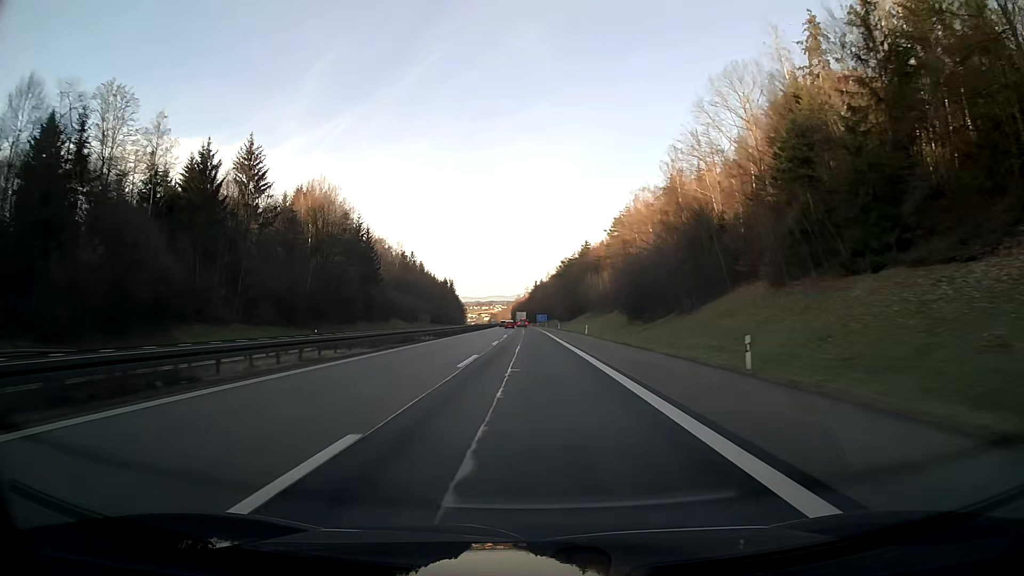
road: motorway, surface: asphalt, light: Day
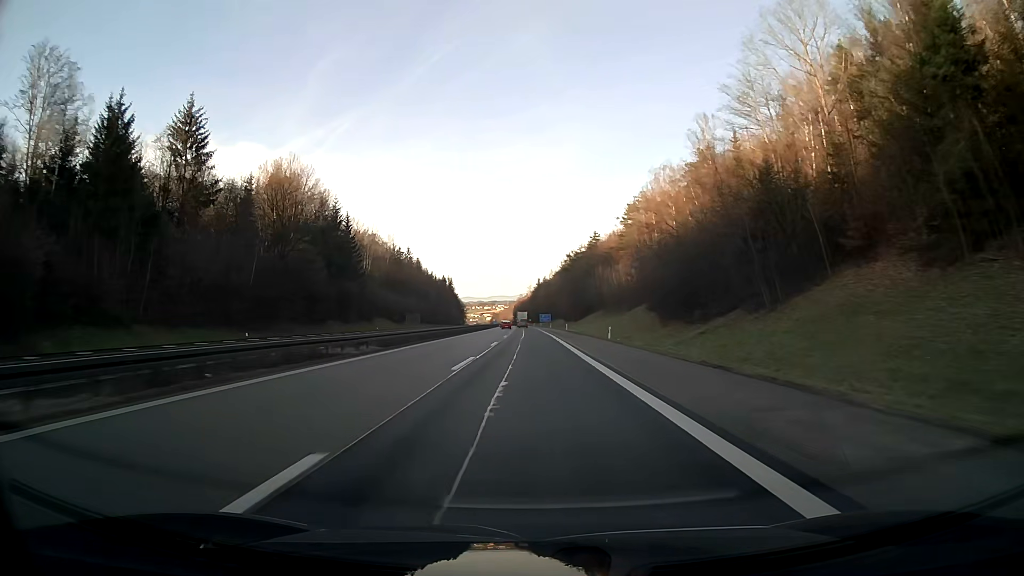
(0.0, +19.1) m; 0°
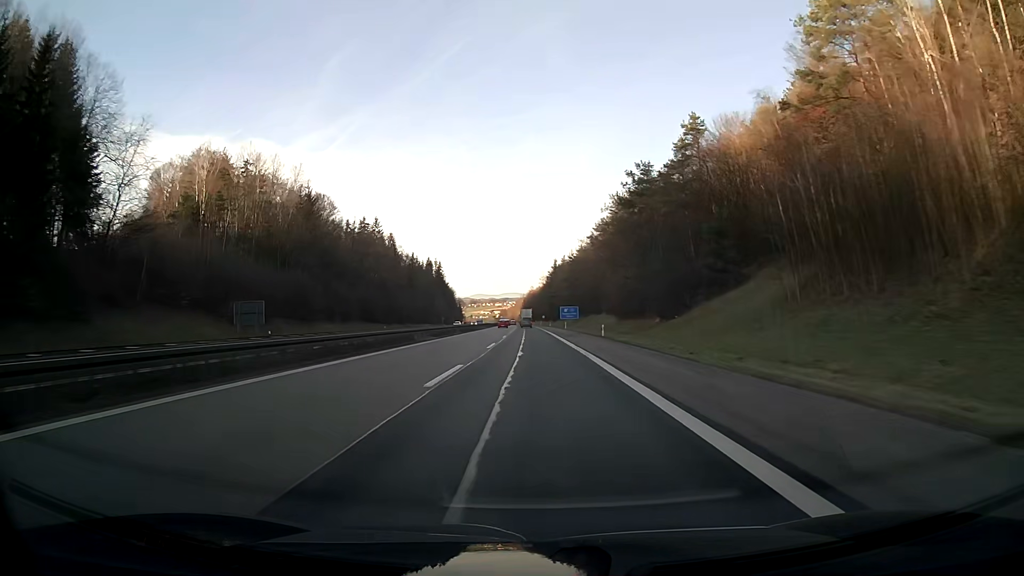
(-0.9, +95.3) m; -1°
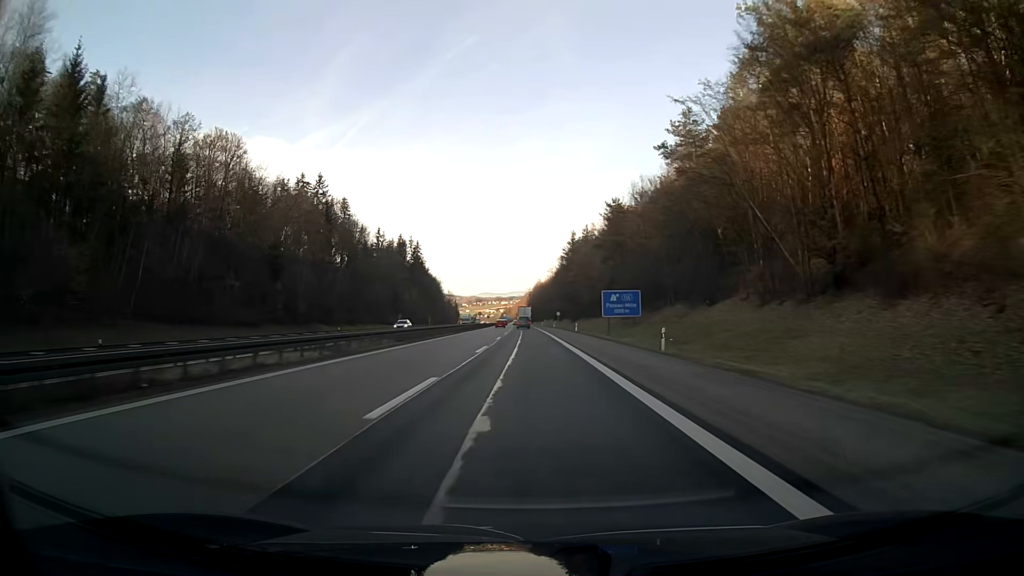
(-0.4, +76.3) m; -1°
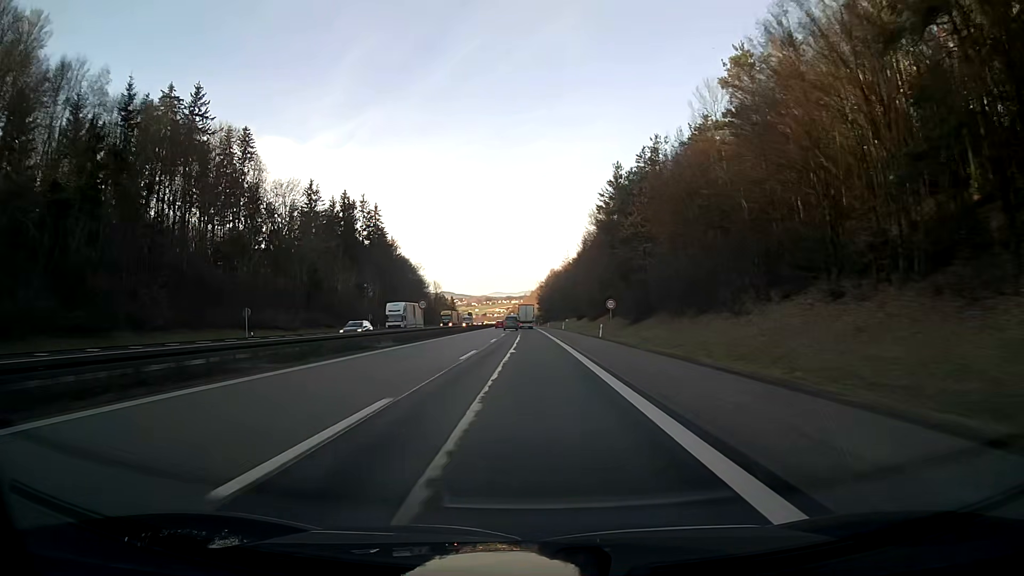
(-0.7, +76.3) m; -1°
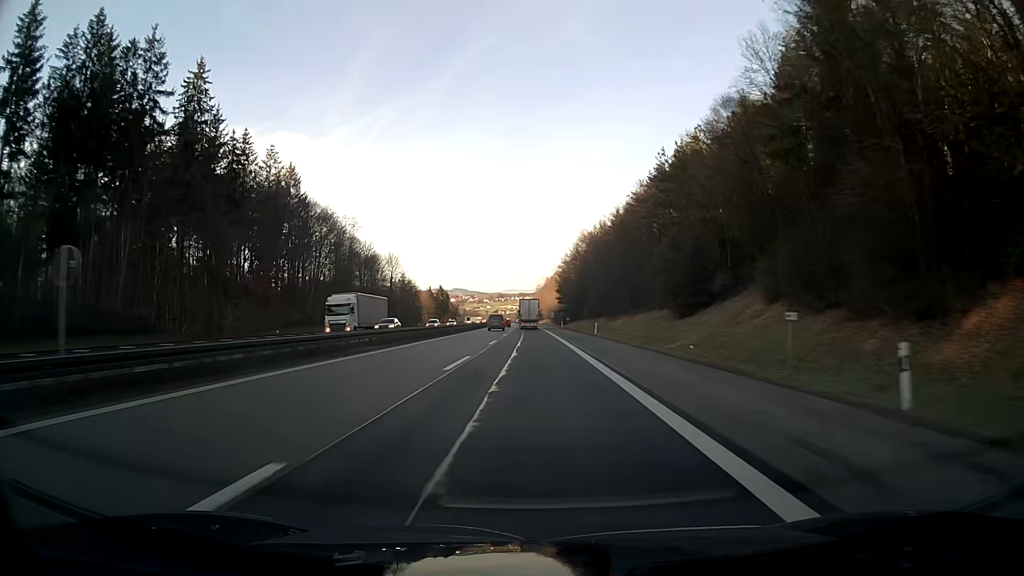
(-0.9, +95.2) m; -1°
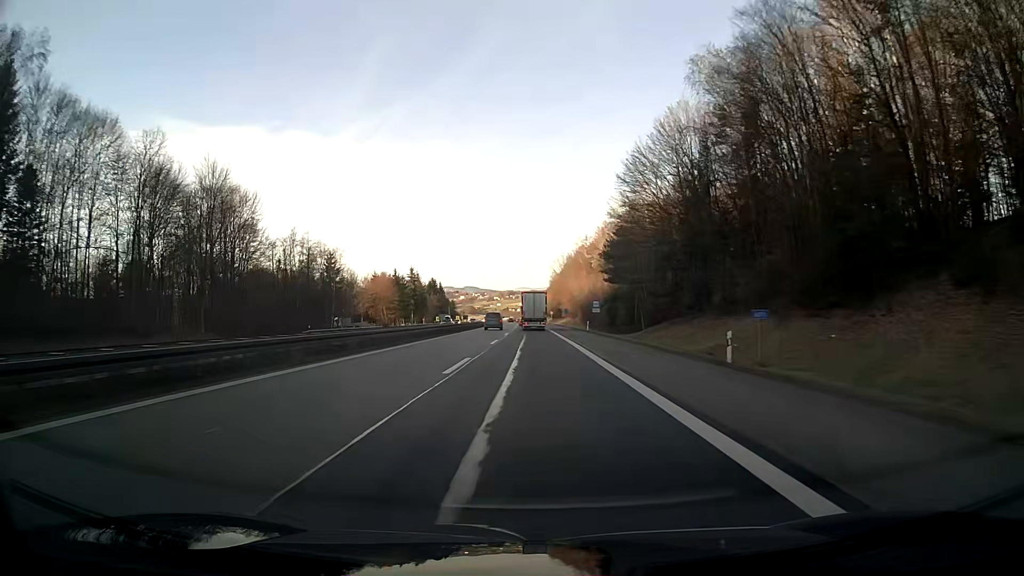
(-0.8, +91.6) m; -1°
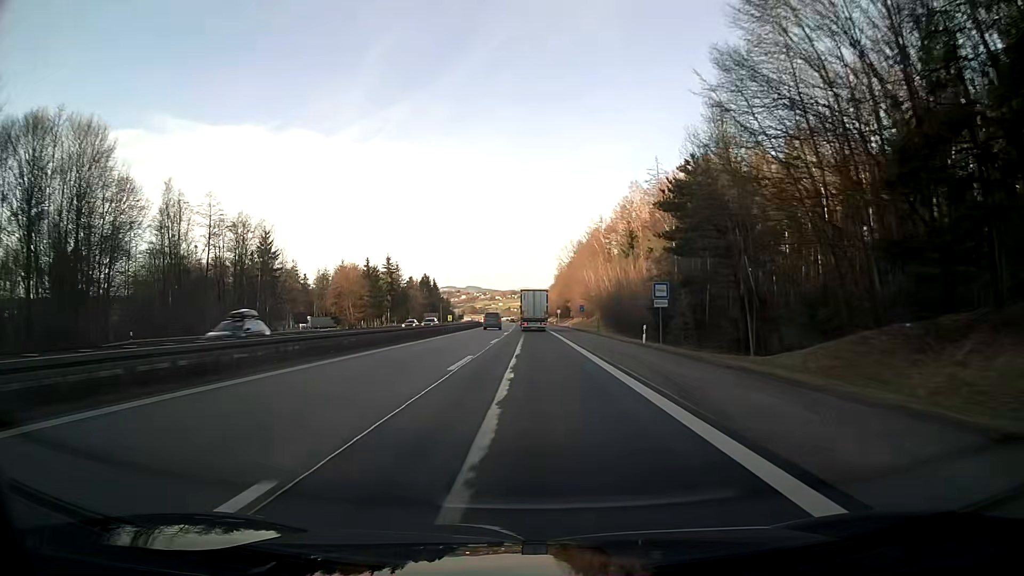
(-0.1, +34.9) m; 0°
